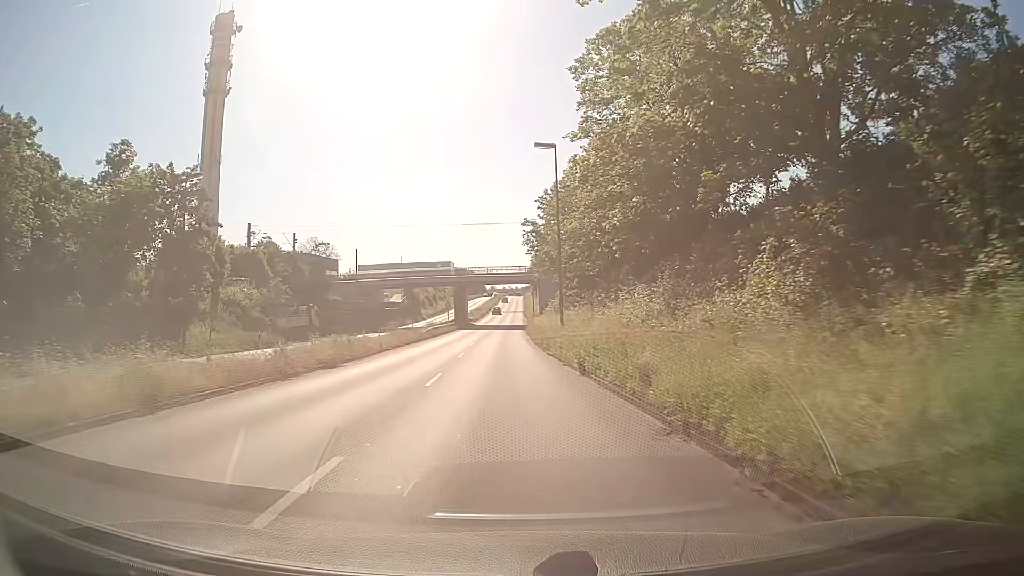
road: primary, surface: asphalt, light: Day
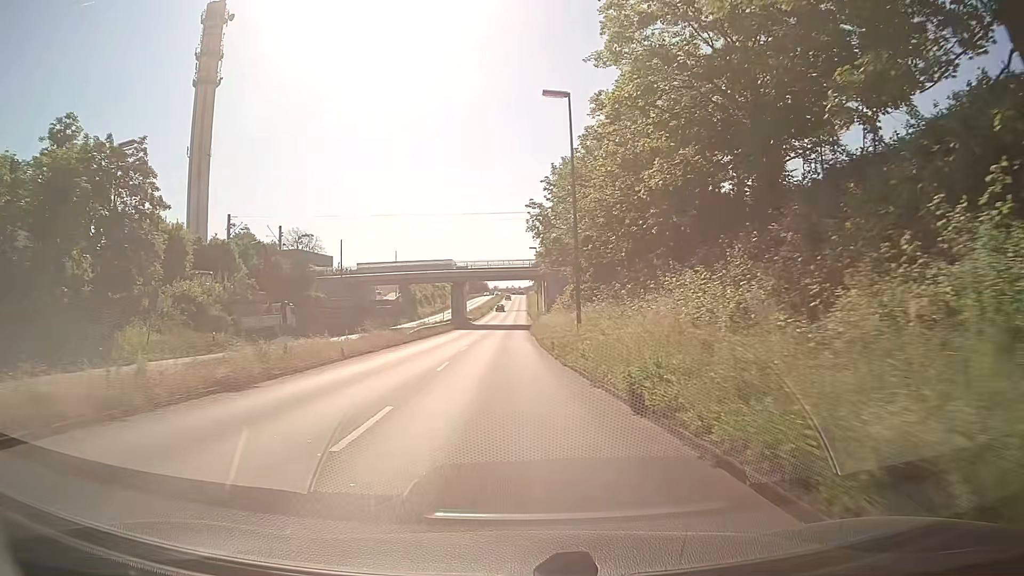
(0.0, +7.8) m; 0°
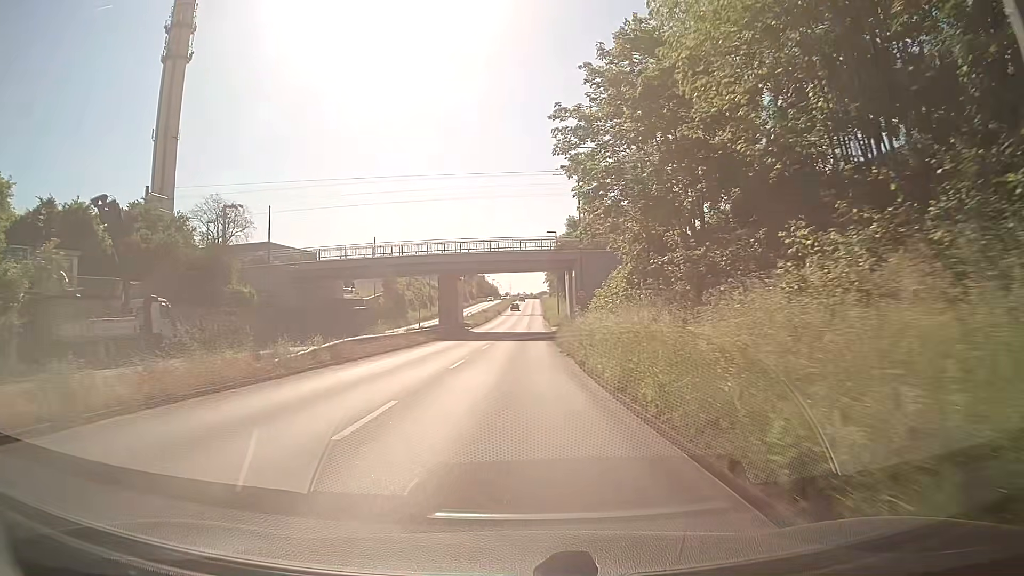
(-0.3, +23.4) m; -1°
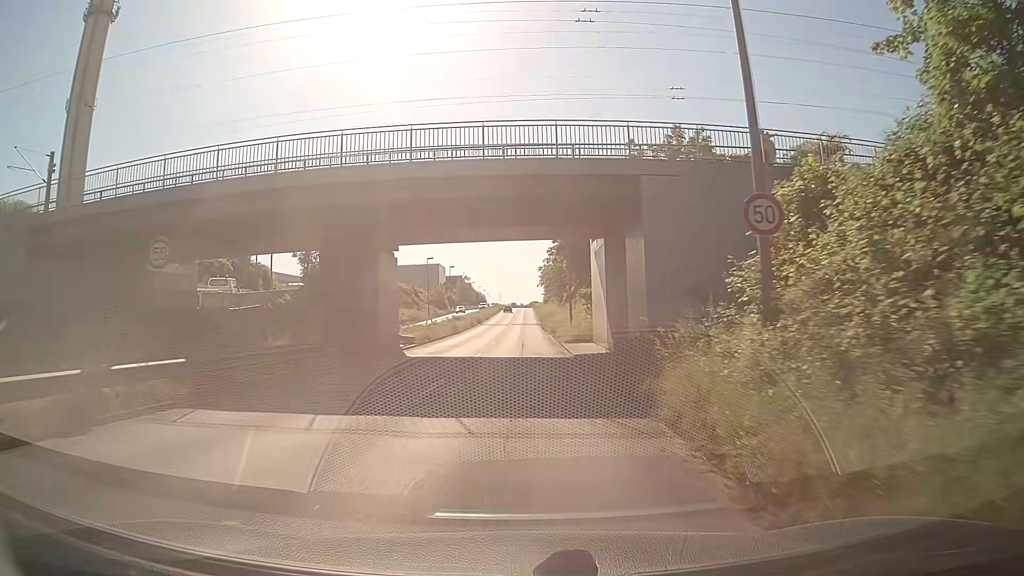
(+0.3, +31.1) m; 0°
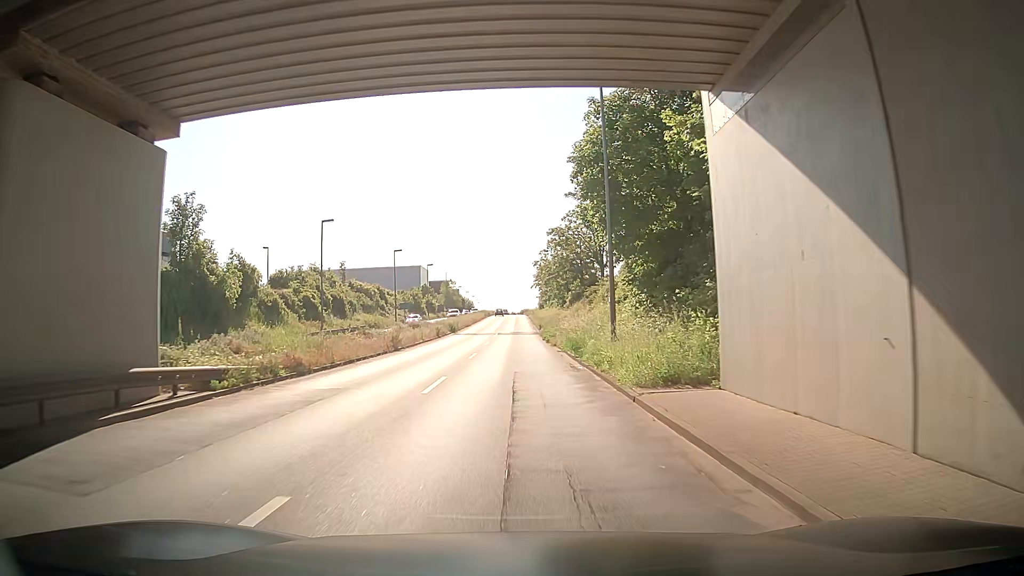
(+0.3, +23.6) m; +1°
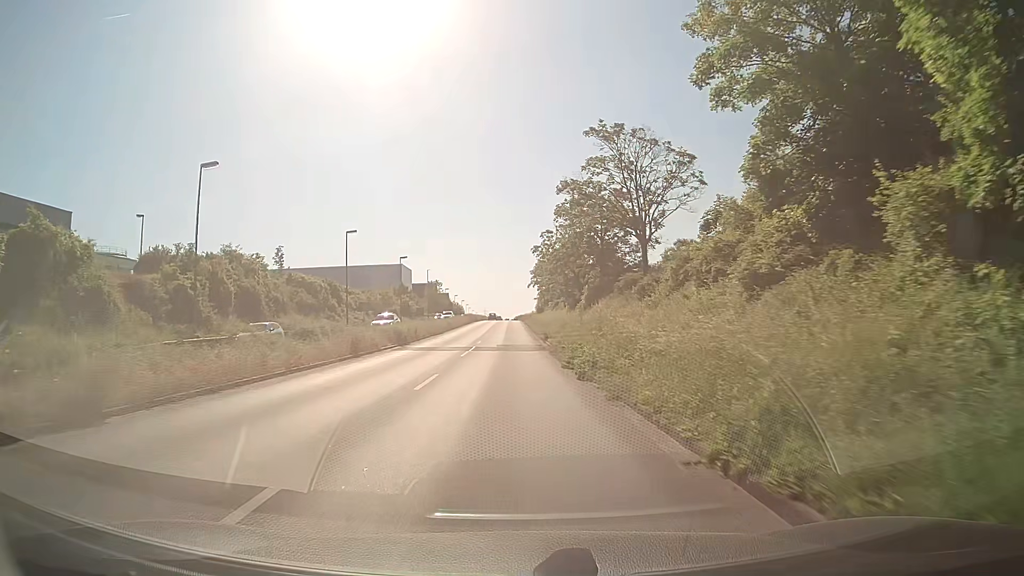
(+0.1, +23.7) m; 0°
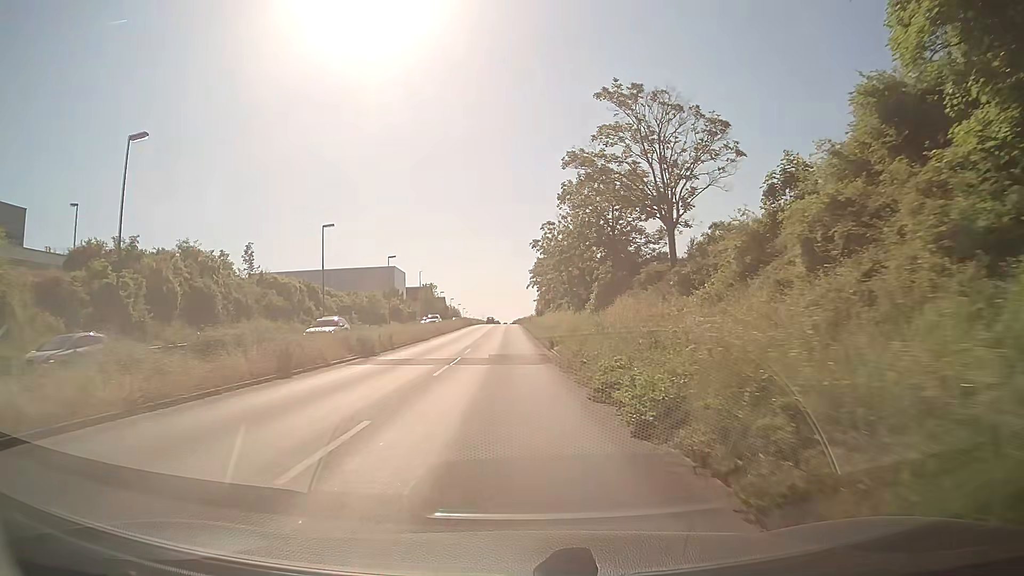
(+0.1, +7.9) m; +1°
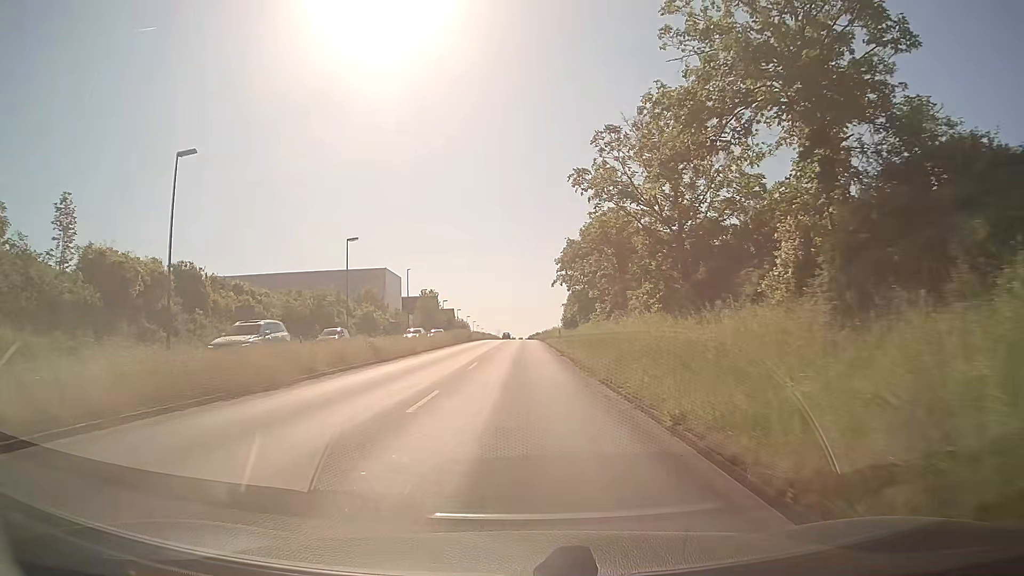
(-0.6, +30.8) m; -2°
(0, +10) (0, +20) (0, +30) (0, +40) (0, +50) (0, +60) (0, +70) (+1, +80) (+1, +90) (+1, +100) m
